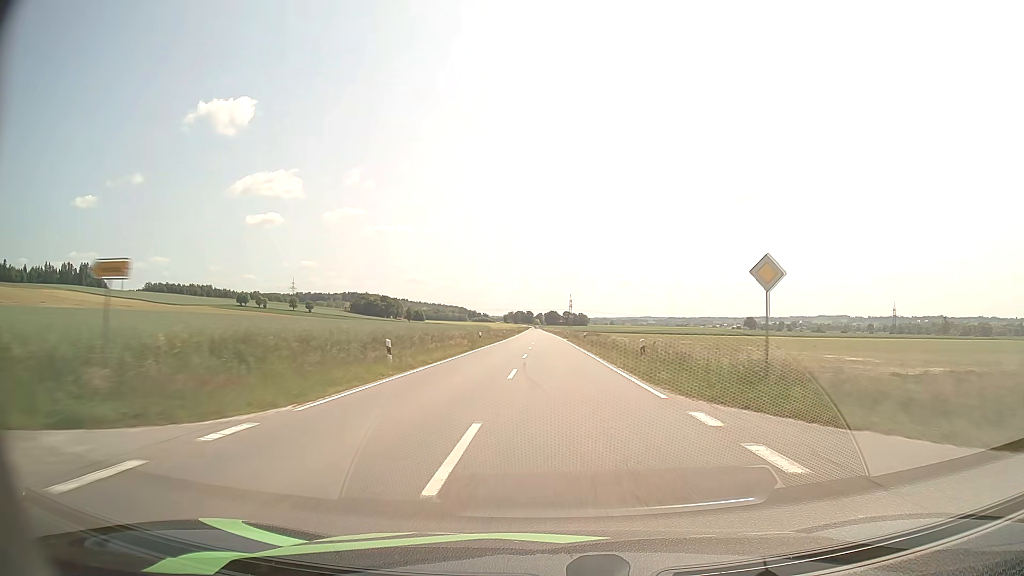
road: tertiary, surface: asphalt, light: Day
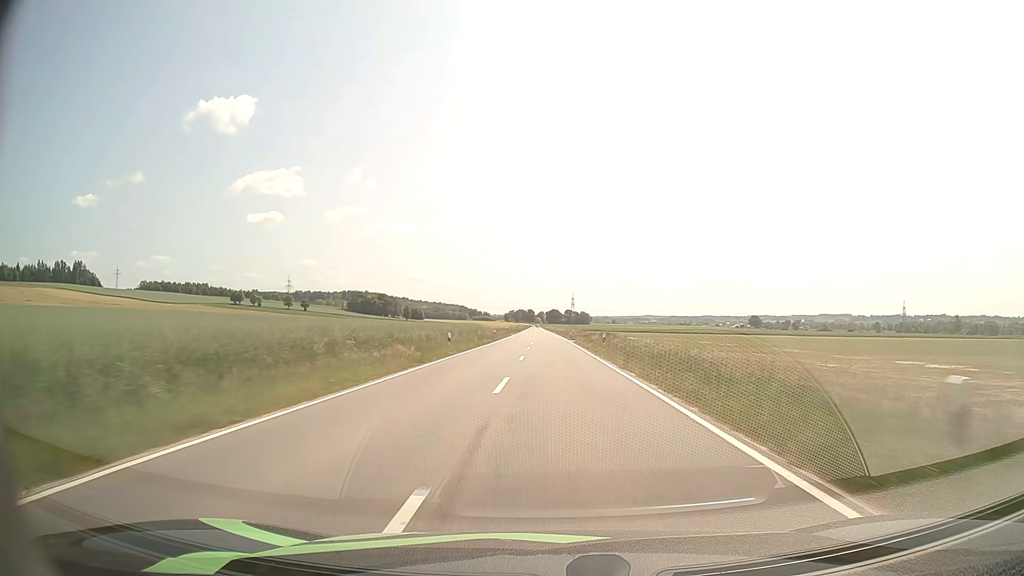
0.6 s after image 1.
(0.0, +16.4) m; 0°
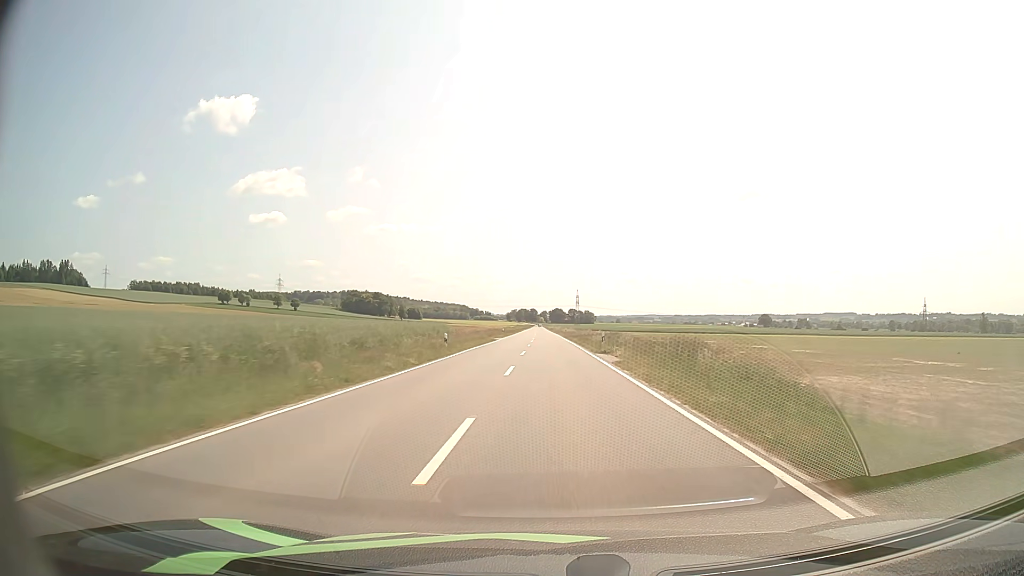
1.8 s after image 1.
(-0.1, +33.1) m; 0°
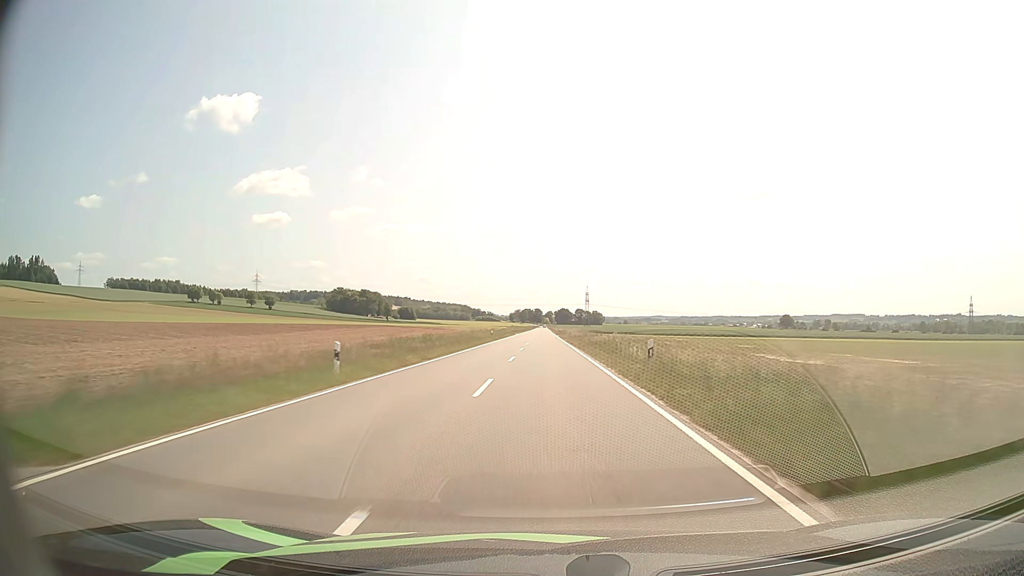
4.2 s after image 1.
(-0.2, +67.3) m; 0°
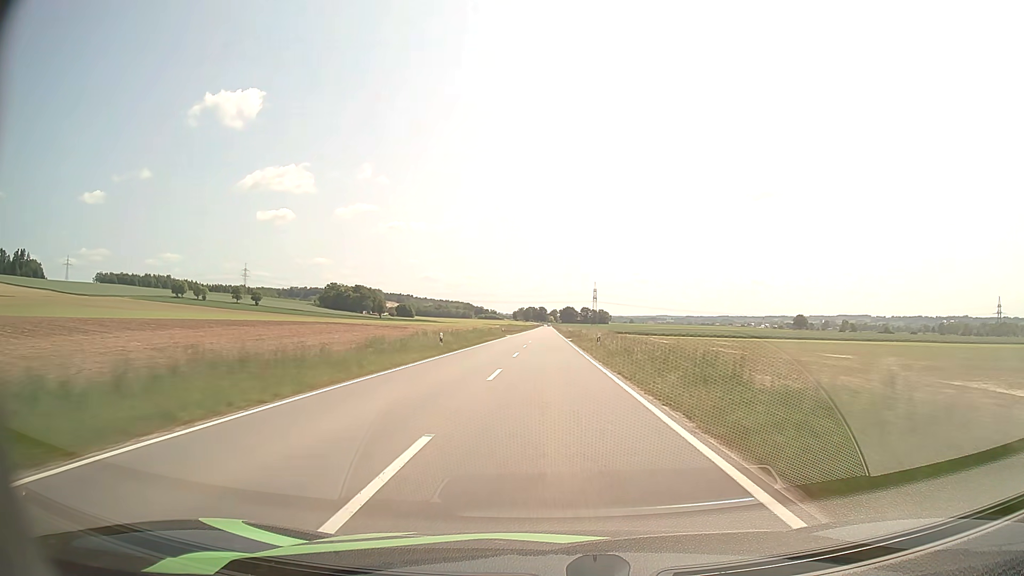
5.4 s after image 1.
(-0.2, +34.2) m; 0°
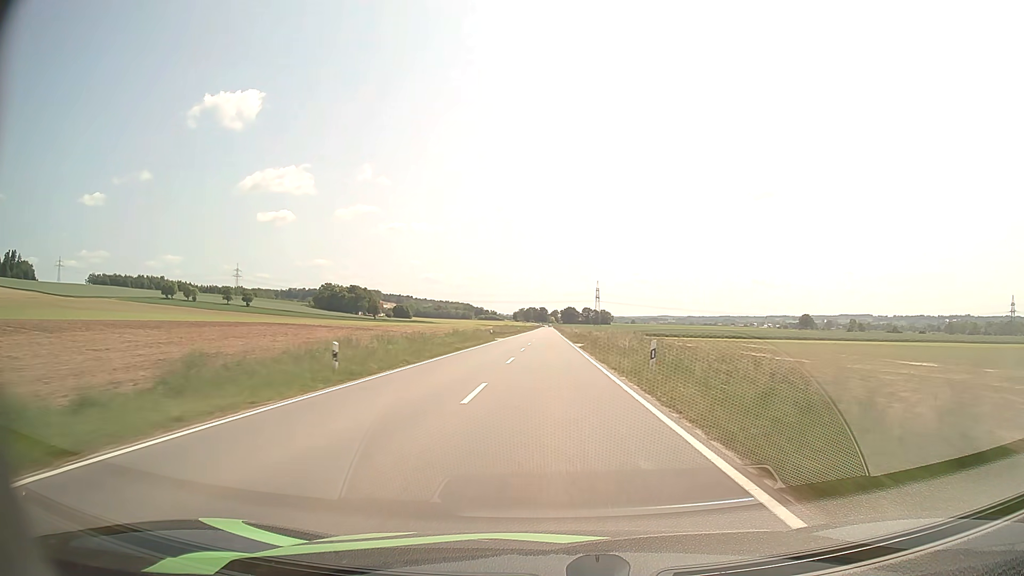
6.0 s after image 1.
(0.0, +17.2) m; 0°
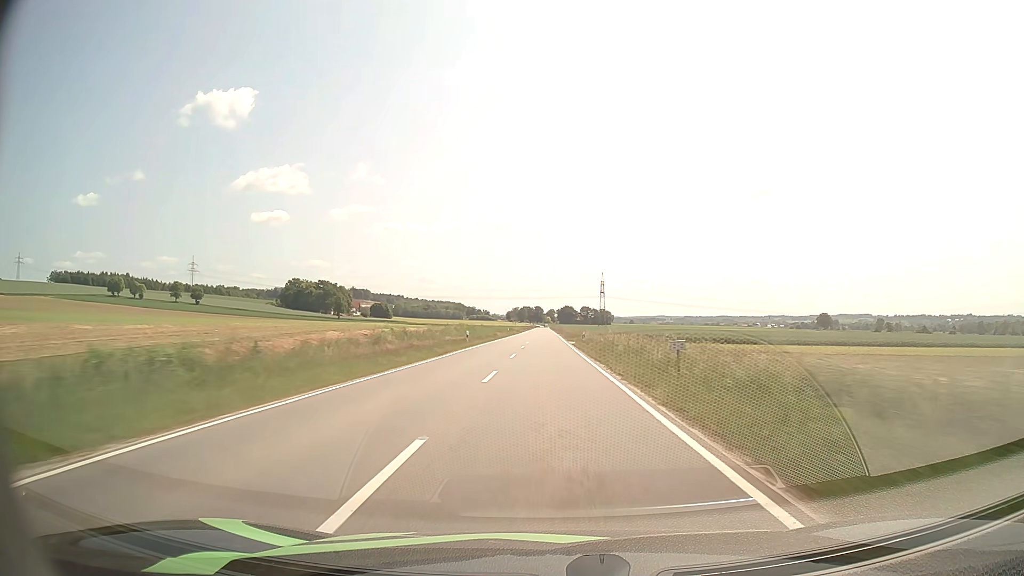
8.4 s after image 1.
(0.0, +70.1) m; 0°
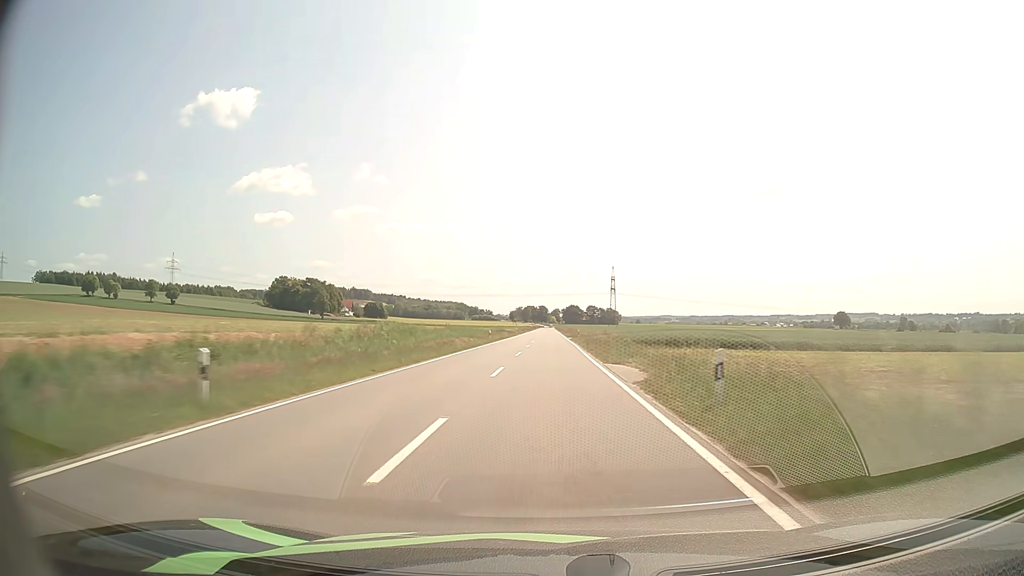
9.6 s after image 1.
(0.0, +35.6) m; 0°
(0, +10) (0, +20) (0, +30) (0, +40) (0, +50) (0, +60) (0, +70) (0, +80) (0, +90) (0, +100) m
